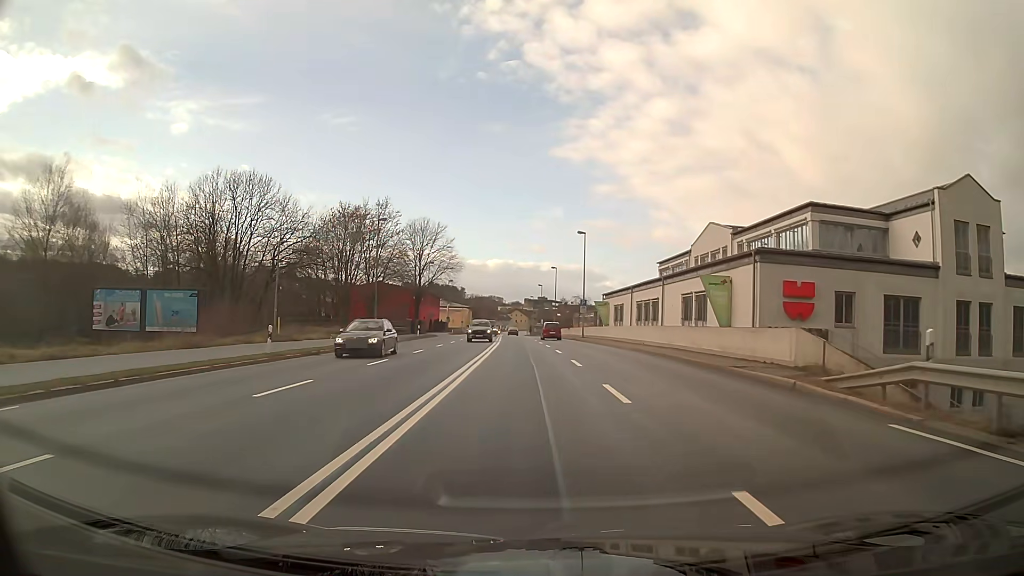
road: primary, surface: asphalt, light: Day
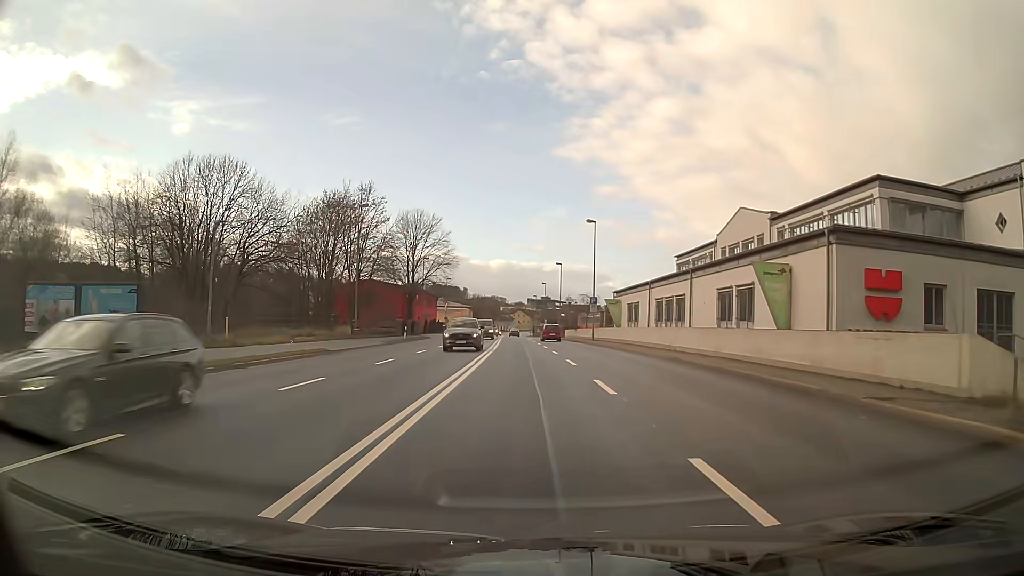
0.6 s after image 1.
(0.0, +7.7) m; 0°
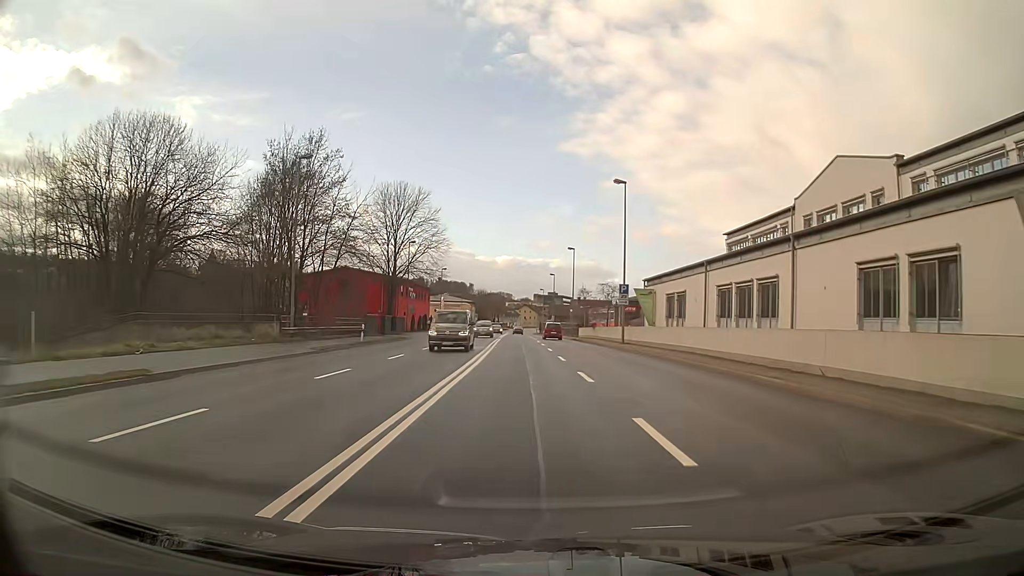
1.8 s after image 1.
(-0.1, +15.3) m; -1°
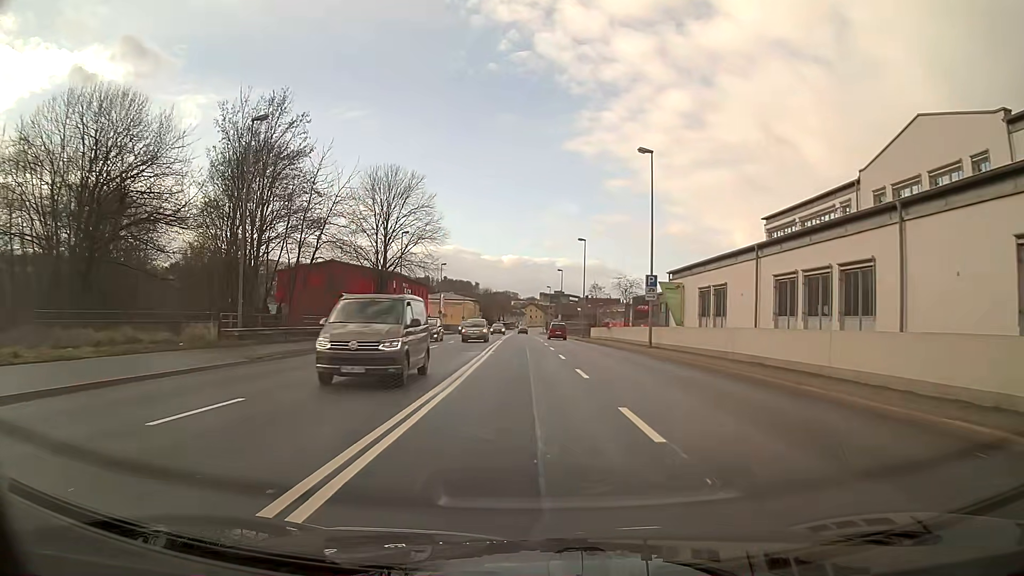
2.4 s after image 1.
(0.0, +7.7) m; 0°
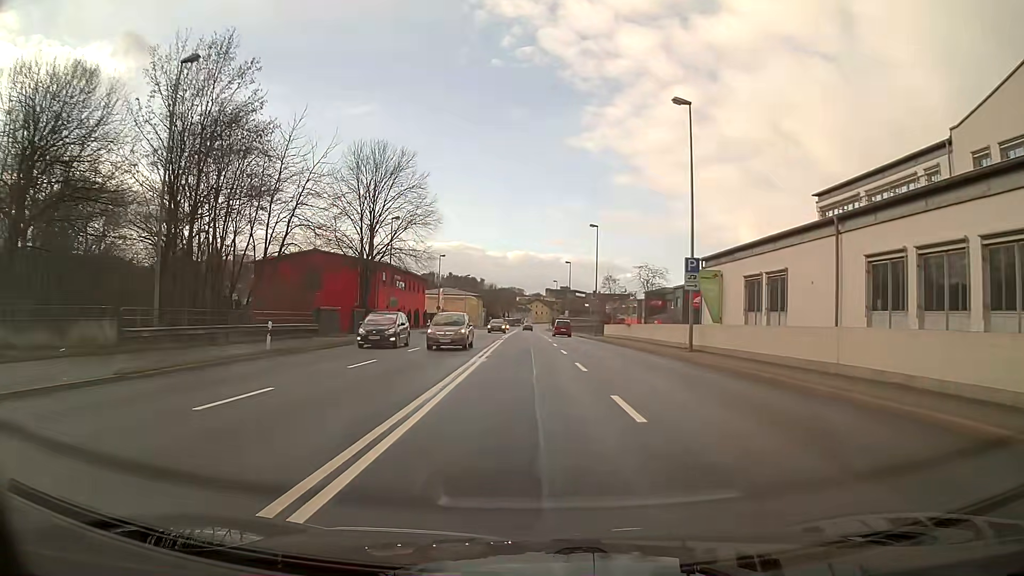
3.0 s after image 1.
(0.0, +7.7) m; 0°
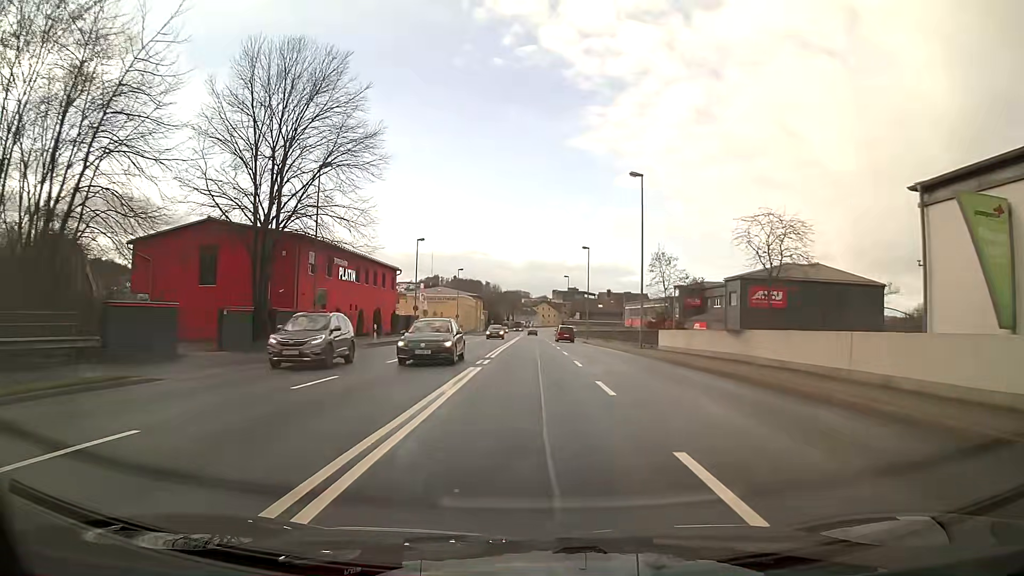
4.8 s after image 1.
(-0.1, +23.1) m; 0°
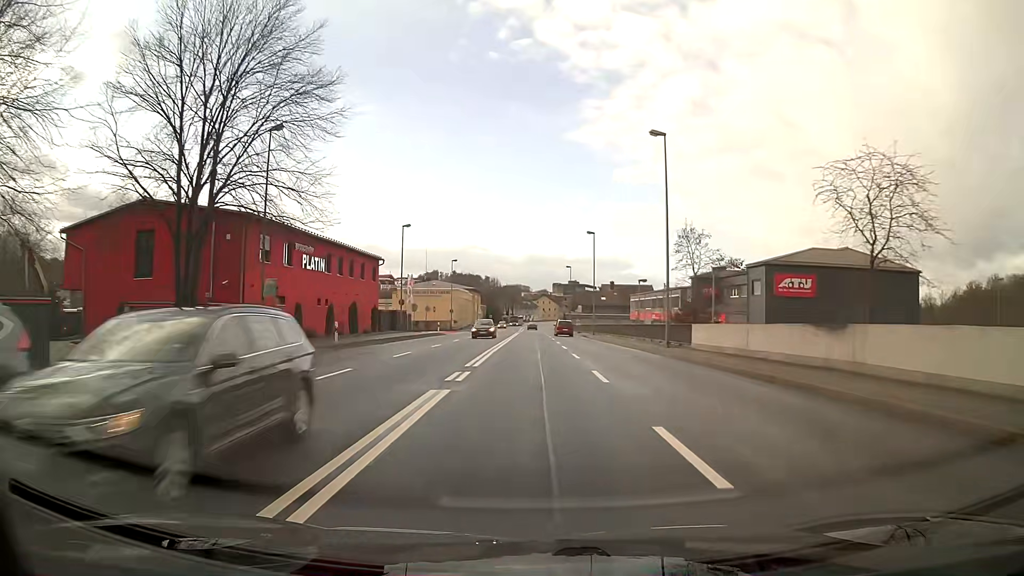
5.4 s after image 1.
(0.0, +7.7) m; 0°
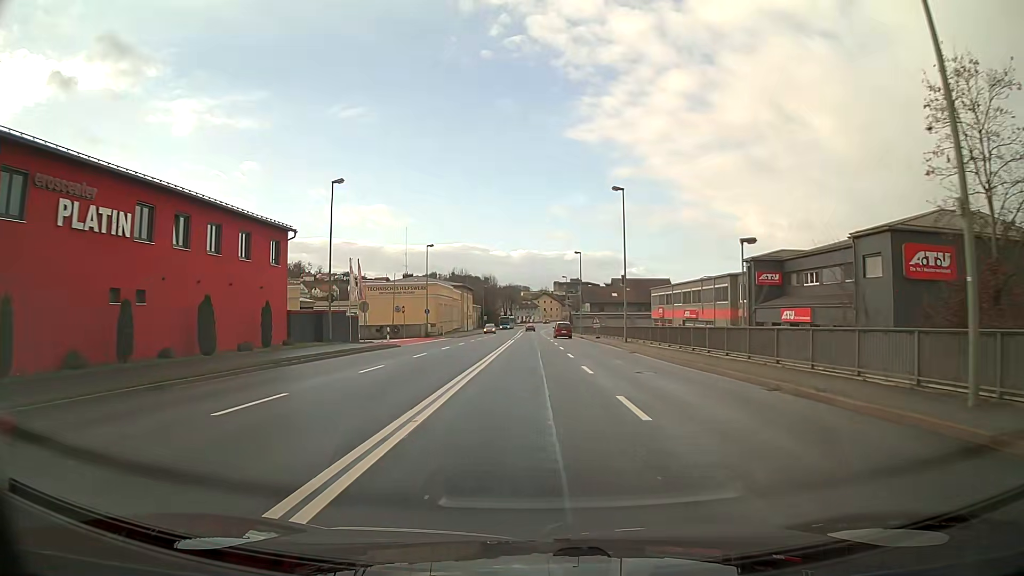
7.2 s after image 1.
(0.0, +23.0) m; 0°
(0, +10) (0, +20) (0, +30) (0, +40) (0, +50) (0, +60) (0, +70) (-1, +80) (-1, +90) (-1, +100) m
